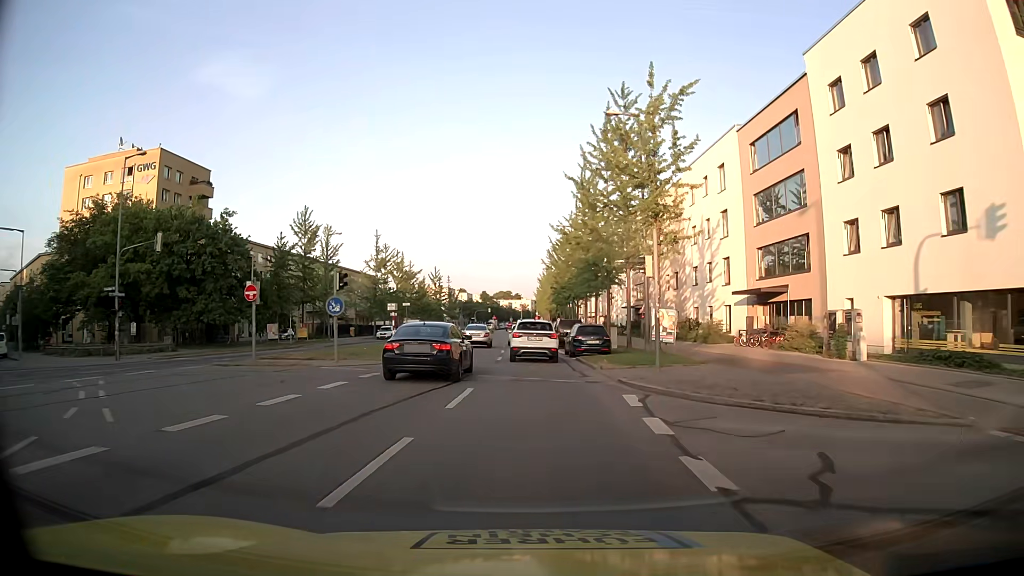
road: secondary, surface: asphalt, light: Day
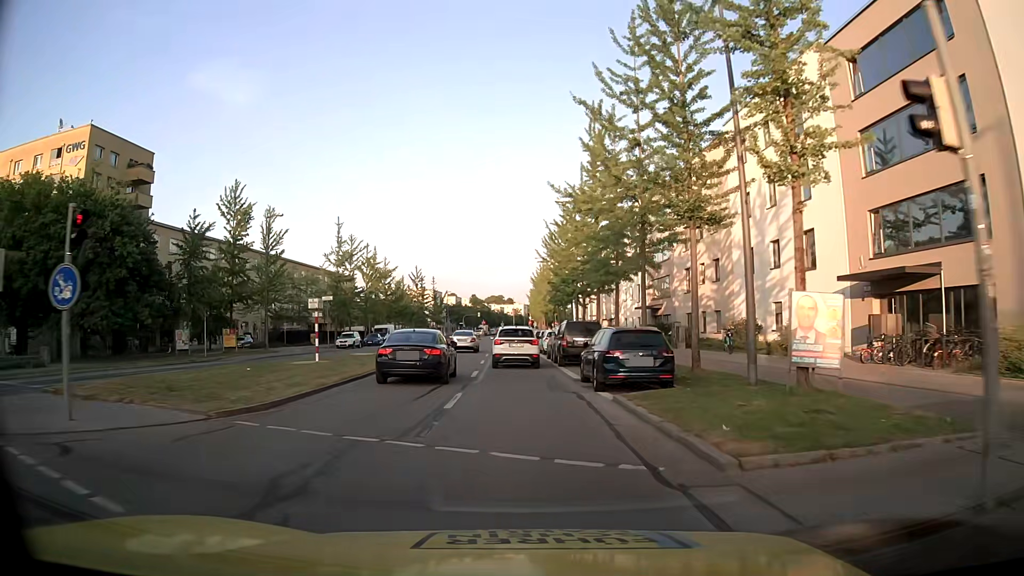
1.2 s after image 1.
(+0.2, +14.2) m; +1°
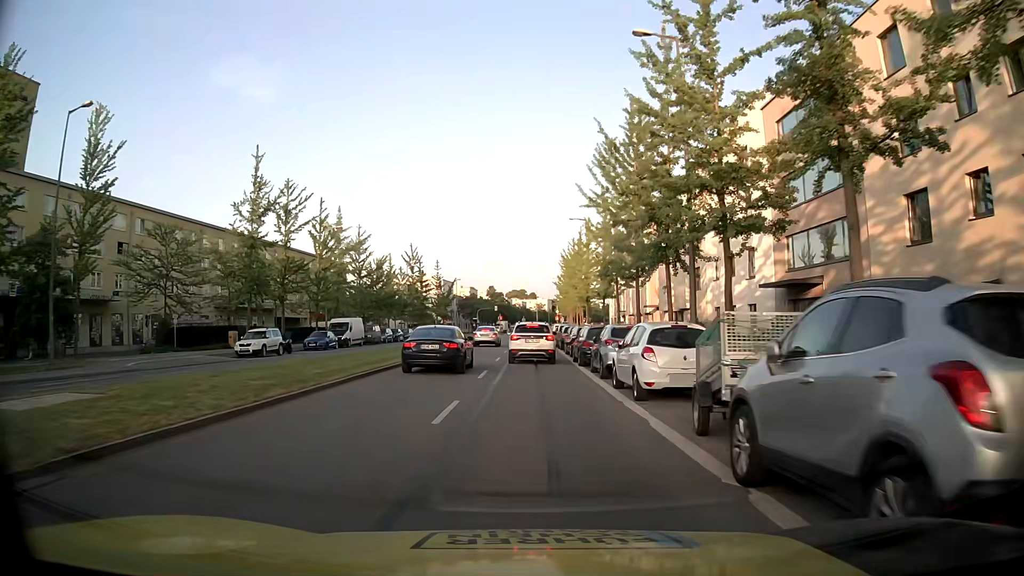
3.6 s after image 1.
(-0.6, +27.9) m; -2°
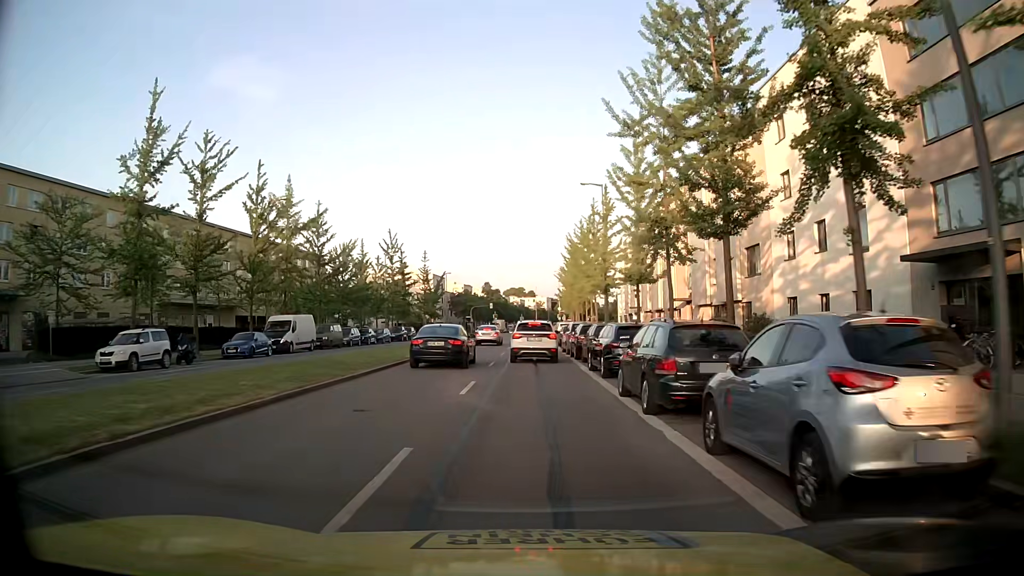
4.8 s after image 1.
(0.0, +13.7) m; 0°
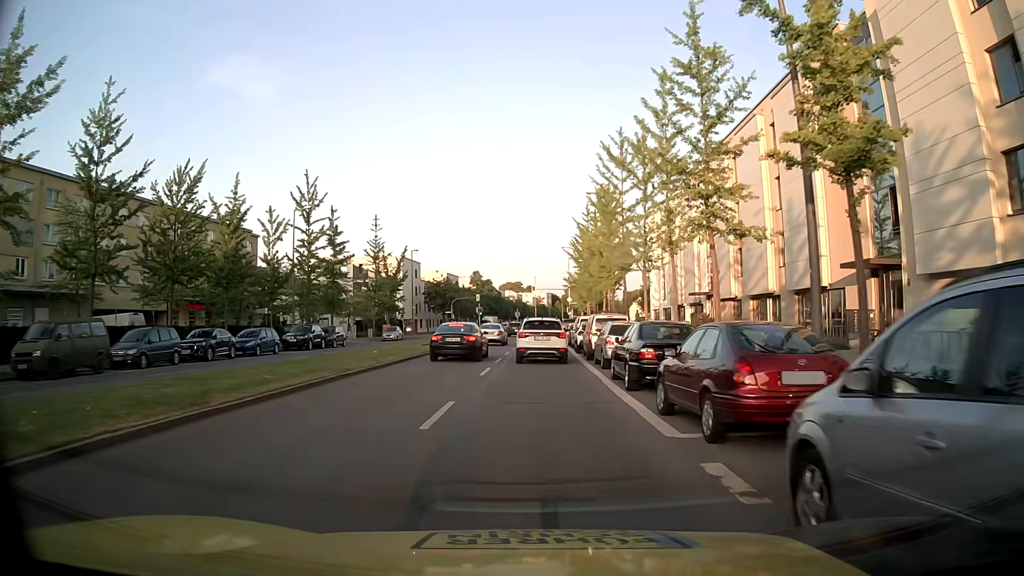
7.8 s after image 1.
(+0.1, +31.8) m; 0°
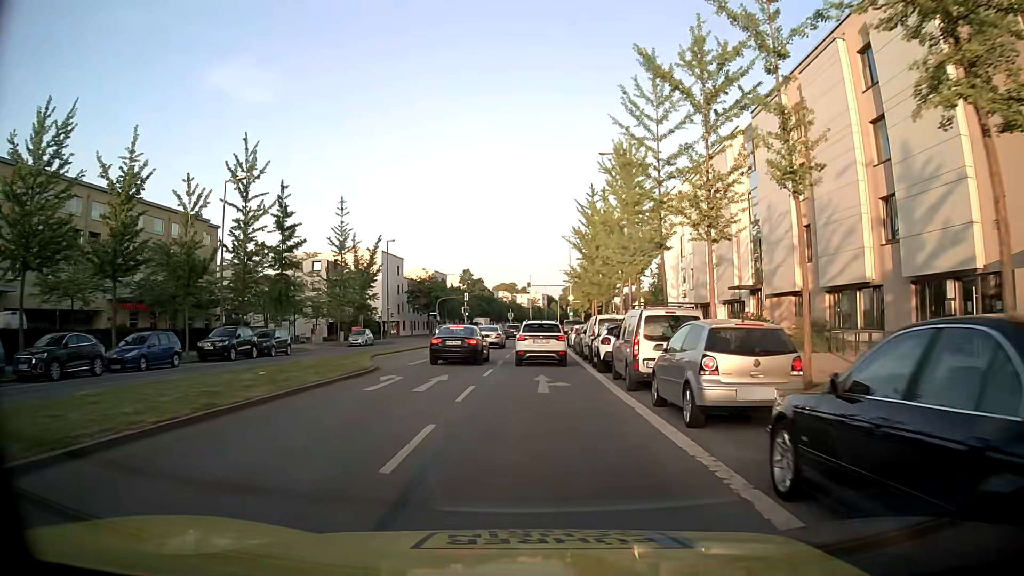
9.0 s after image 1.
(+0.1, +11.6) m; +1°
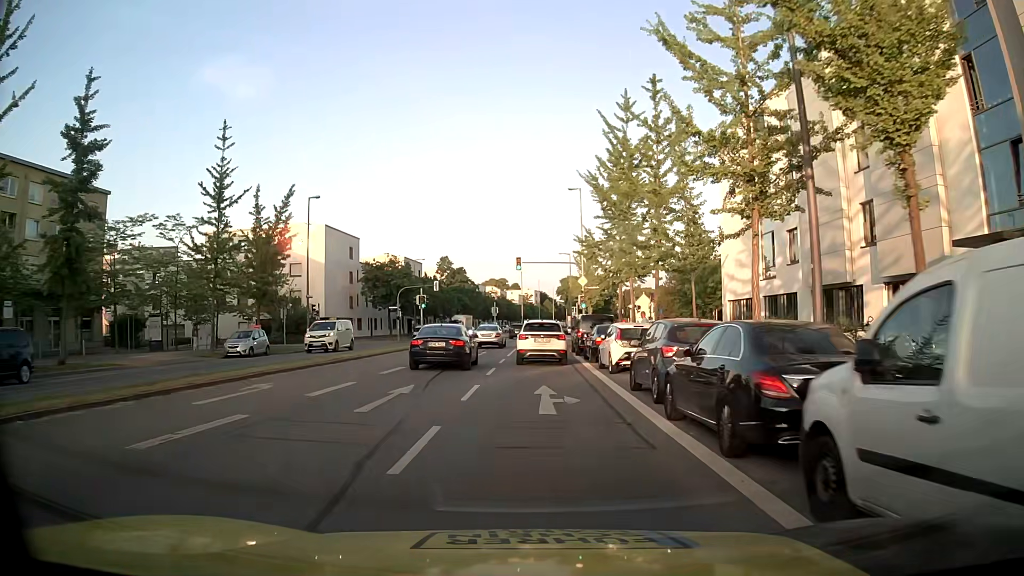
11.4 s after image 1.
(0.0, +23.8) m; 0°
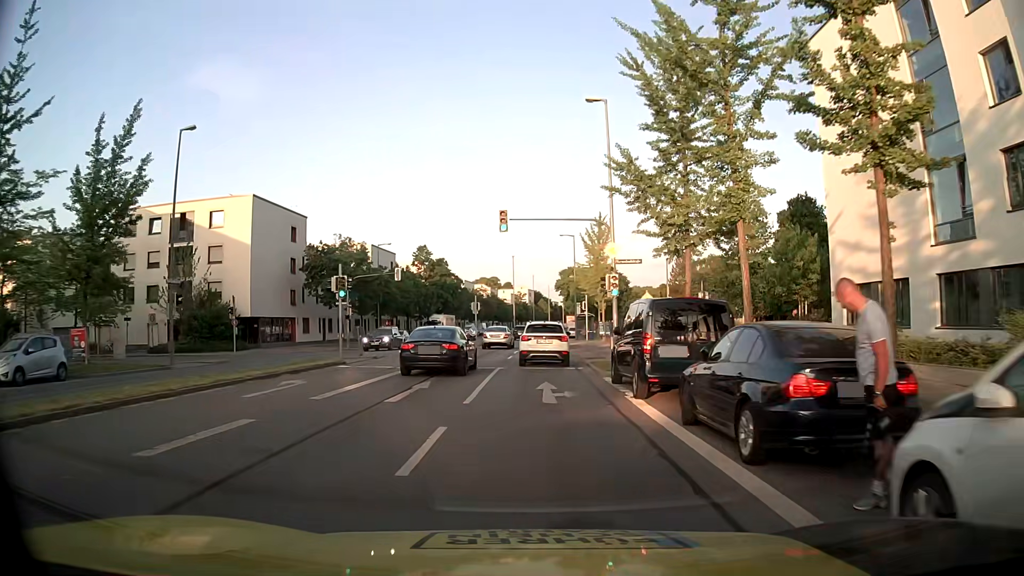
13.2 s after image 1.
(+0.1, +18.5) m; 0°
(0, +10) (0, +20) (0, +30) (+1, +40) (+1, +50) (+2, +60) (+2, +70) (+3, +80) (+3, +90) (+4, +100) m
